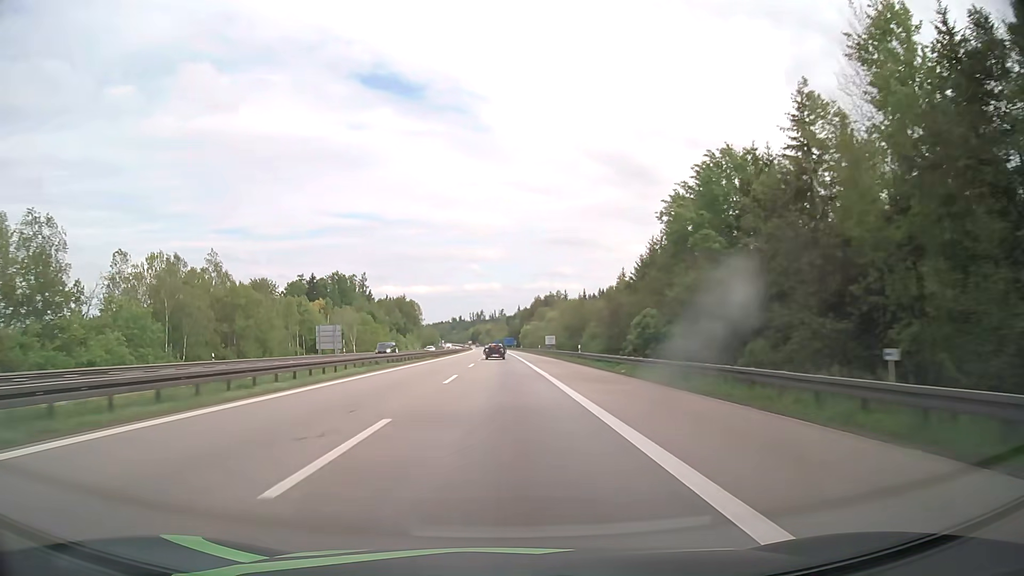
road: motorway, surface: asphalt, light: Day
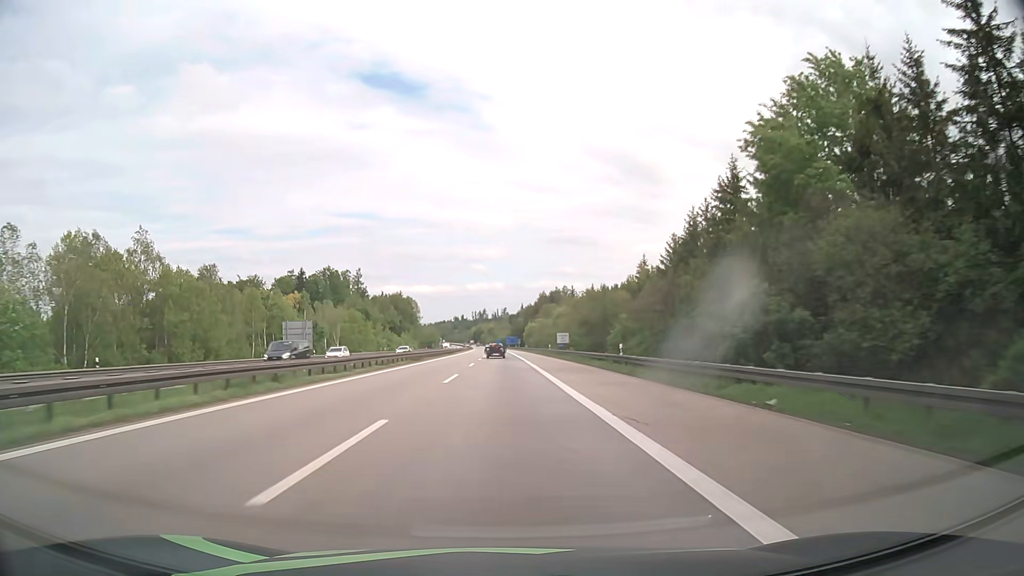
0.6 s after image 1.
(0.0, +18.2) m; 0°
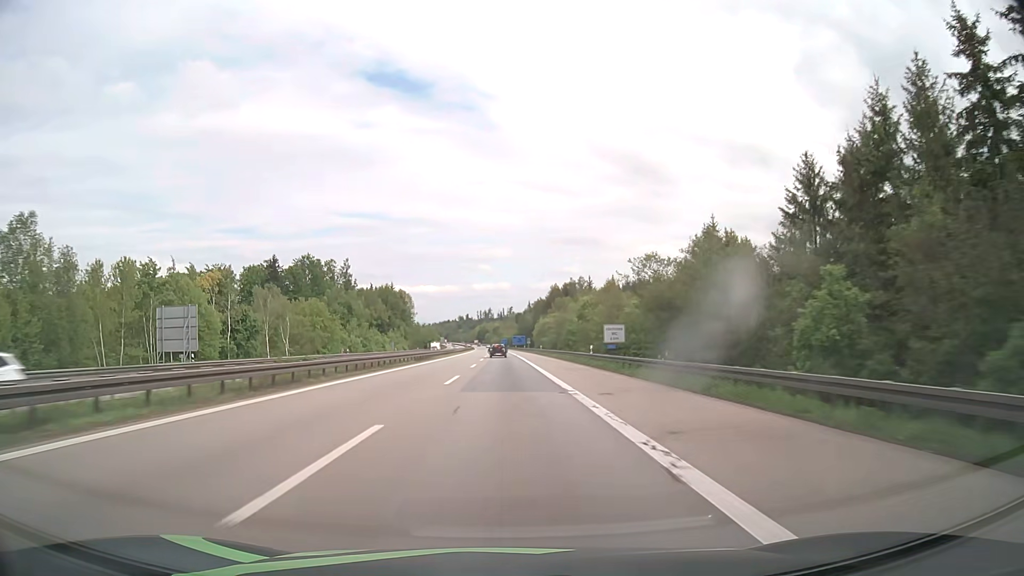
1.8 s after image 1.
(-0.2, +36.8) m; -1°
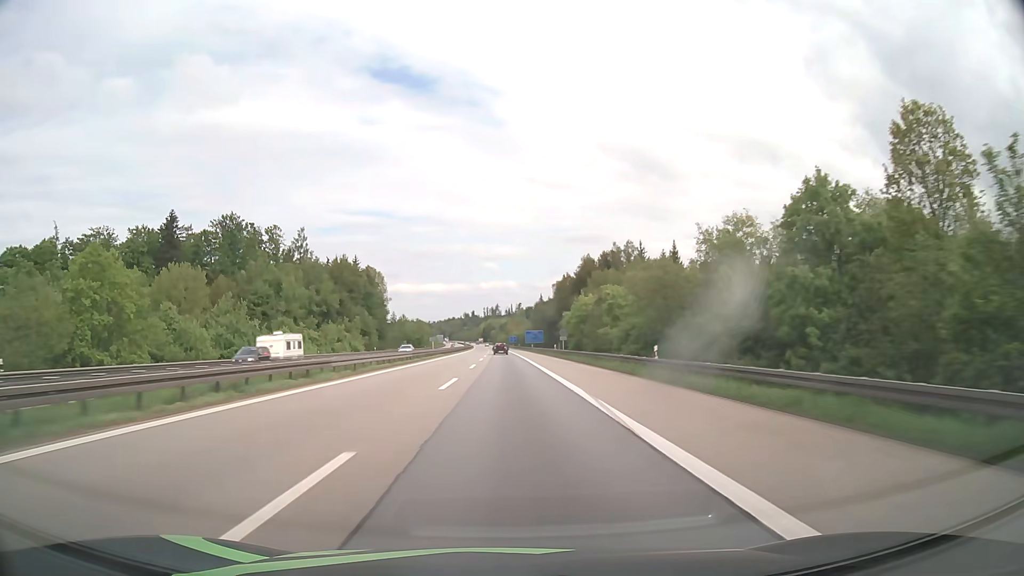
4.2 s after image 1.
(-0.5, +75.2) m; -1°
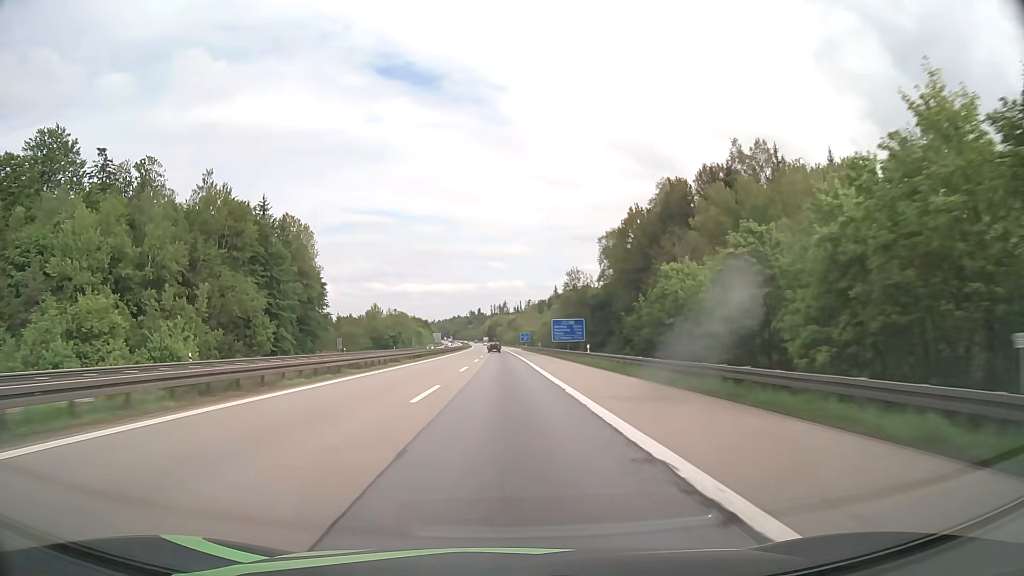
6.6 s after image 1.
(-0.4, +76.6) m; -1°
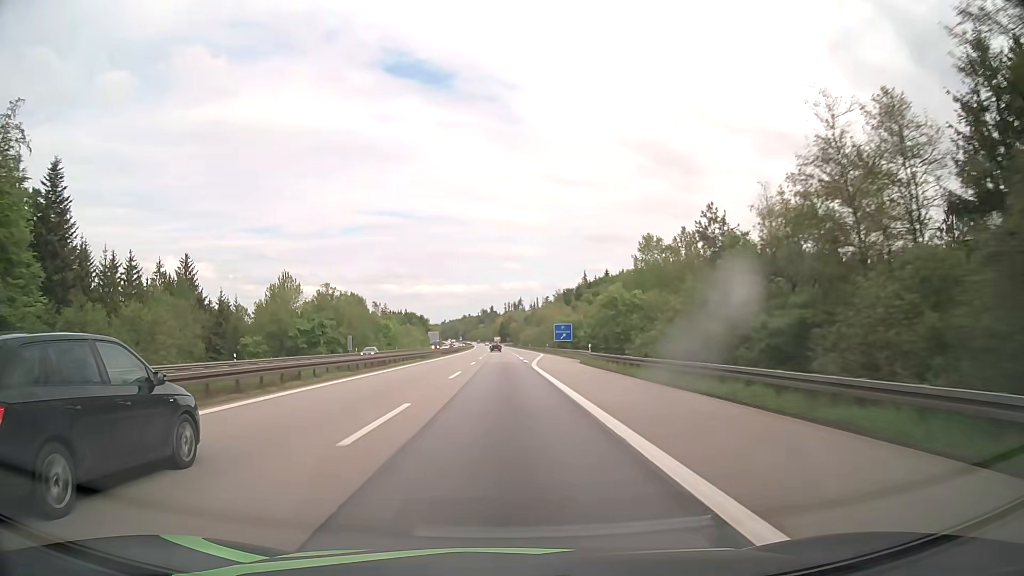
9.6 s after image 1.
(-1.1, +96.4) m; -1°
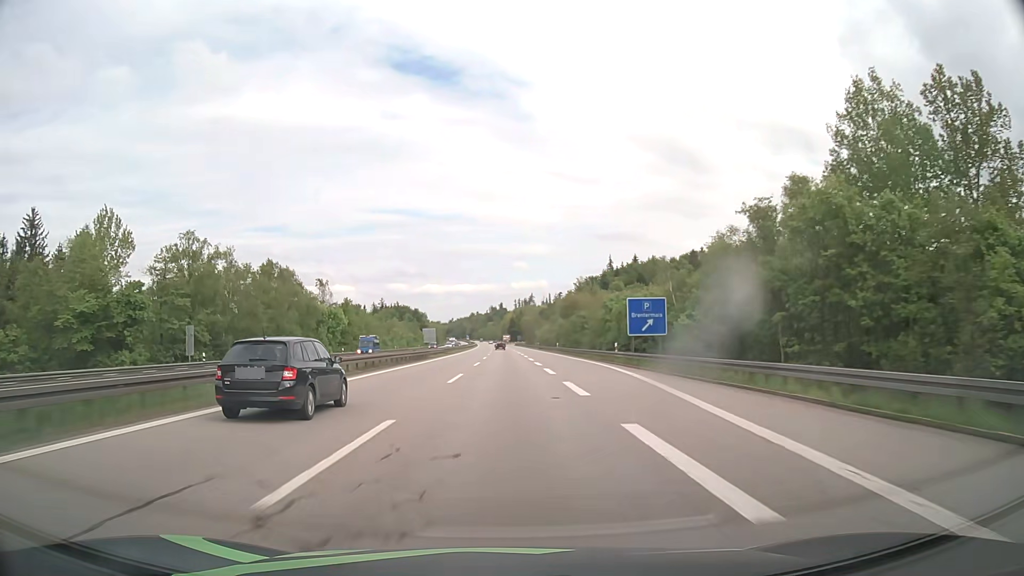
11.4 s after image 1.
(-0.5, +58.0) m; -1°
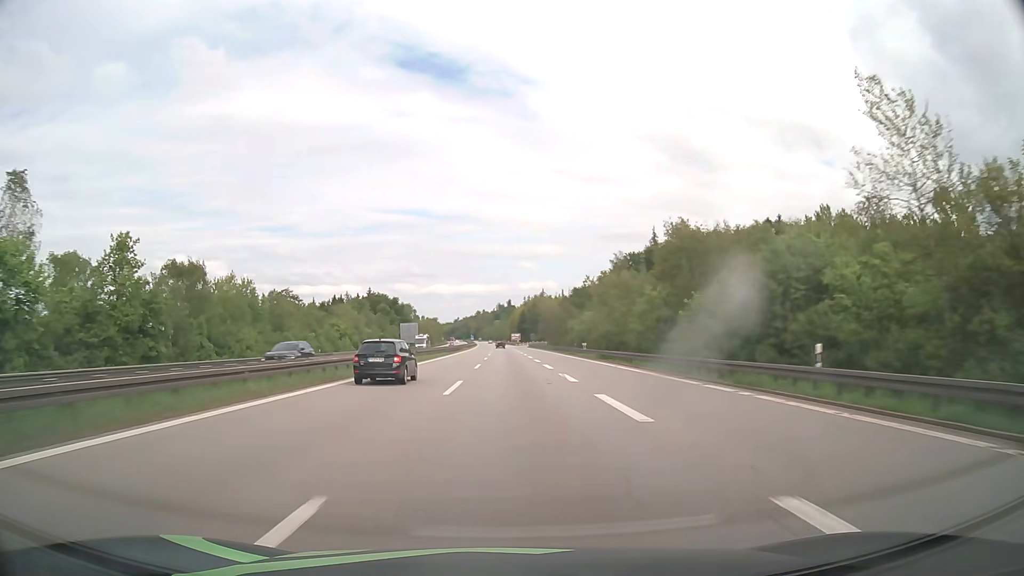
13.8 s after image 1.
(-0.4, +77.4) m; -1°
(0, +10) (0, +20) (0, +30) (0, +40) (0, +50) (0, +60) (0, +70) (-1, +80) (-1, +90) (-1, +100) m
